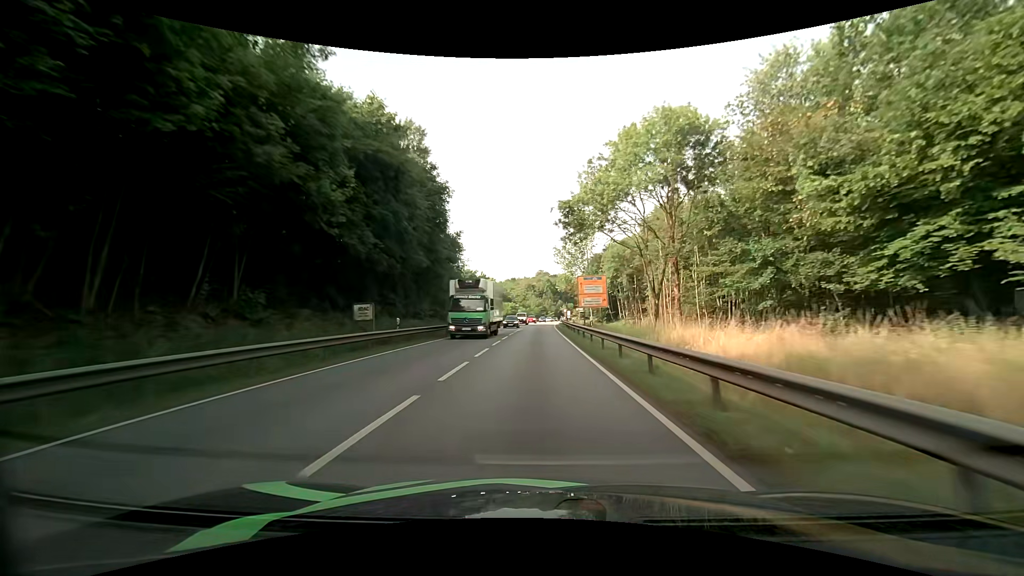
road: primary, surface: asphalt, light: Day
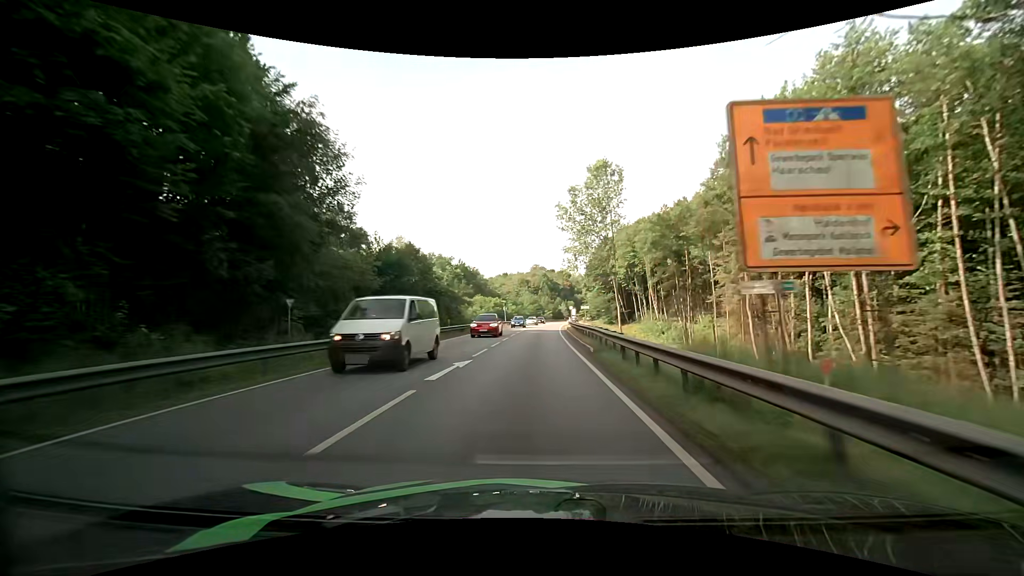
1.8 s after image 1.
(+0.1, +35.2) m; +1°
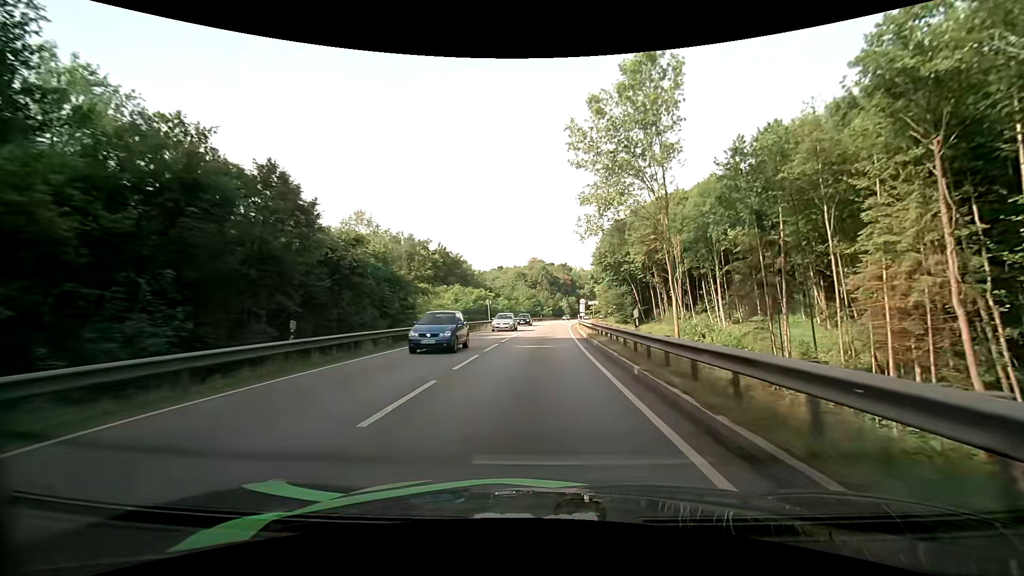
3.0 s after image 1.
(-0.1, +23.0) m; 0°
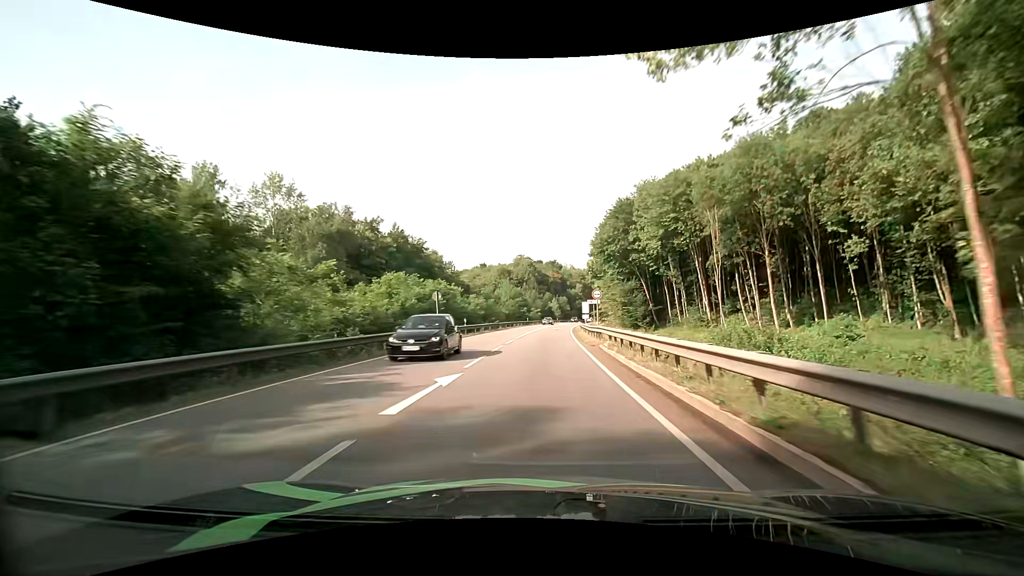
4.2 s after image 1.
(+0.2, +22.7) m; +1°
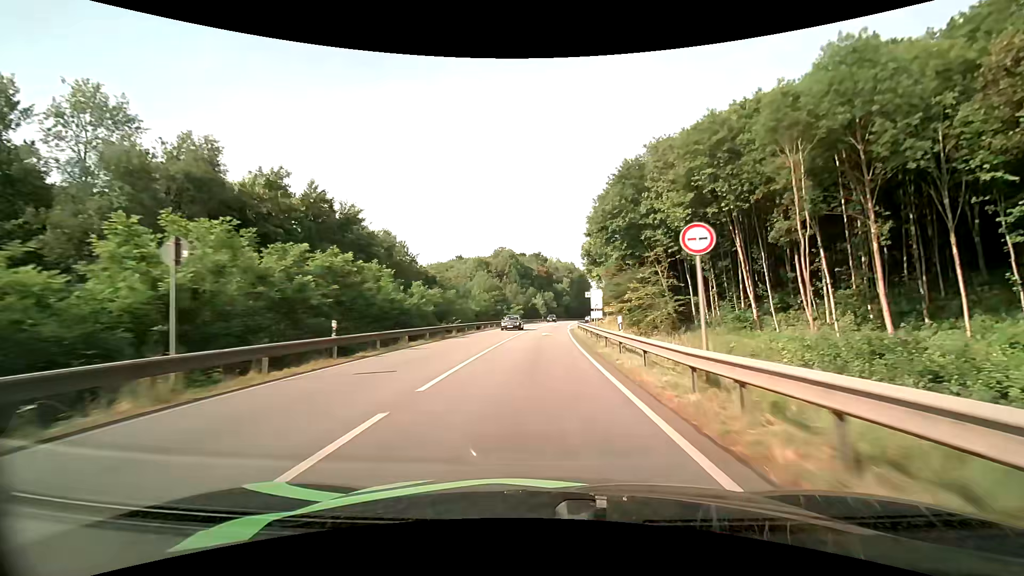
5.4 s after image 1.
(+0.4, +22.4) m; +2°
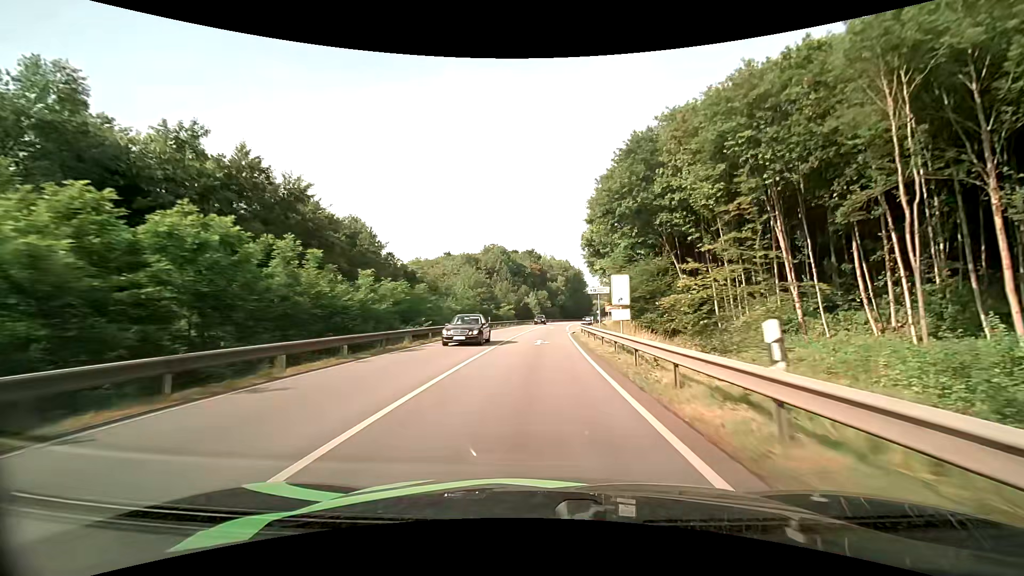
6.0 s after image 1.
(+0.1, +11.1) m; +1°
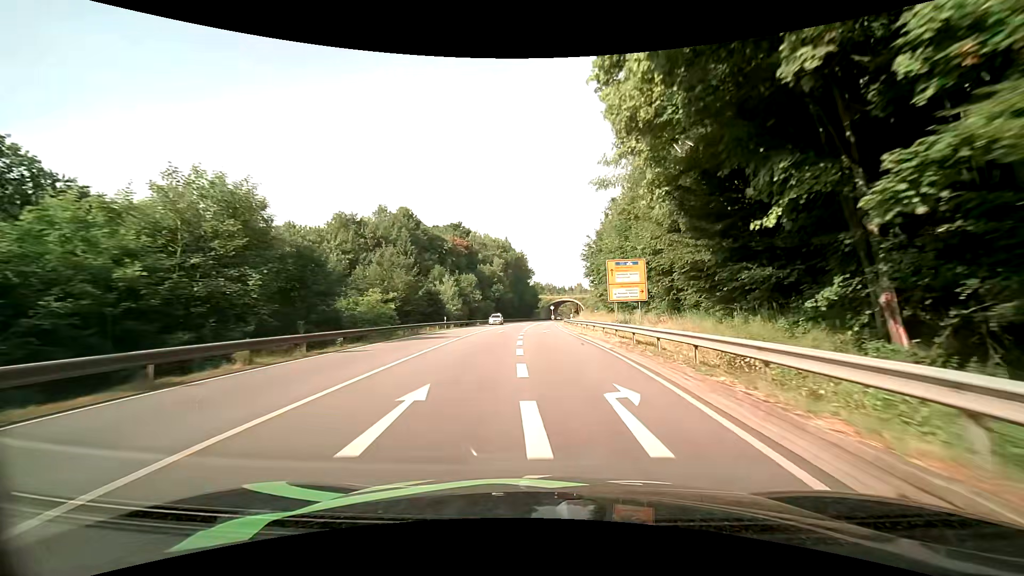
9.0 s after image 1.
(+2.3, +53.4) m; +6°
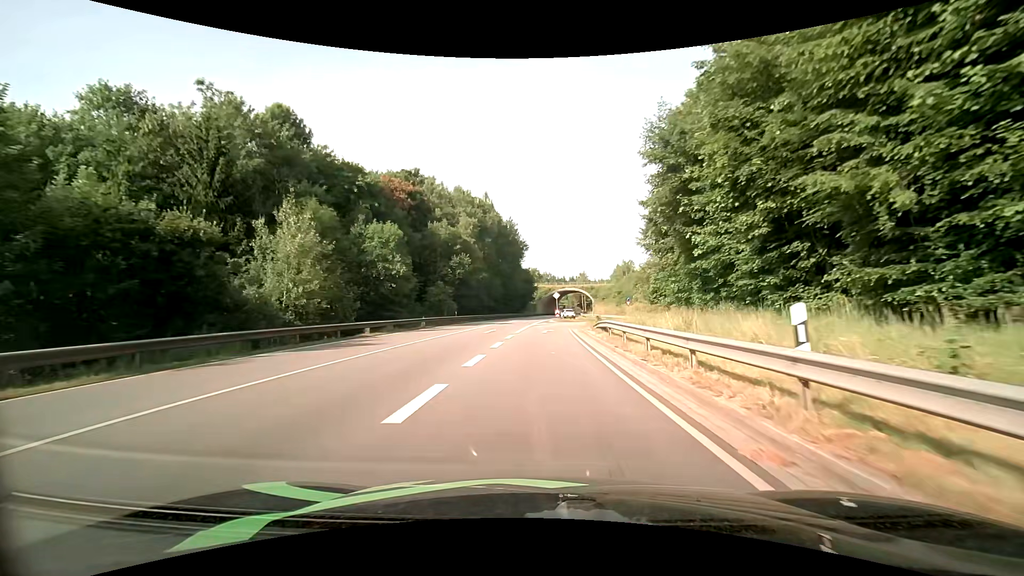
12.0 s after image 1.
(+1.0, +46.3) m; +1°
